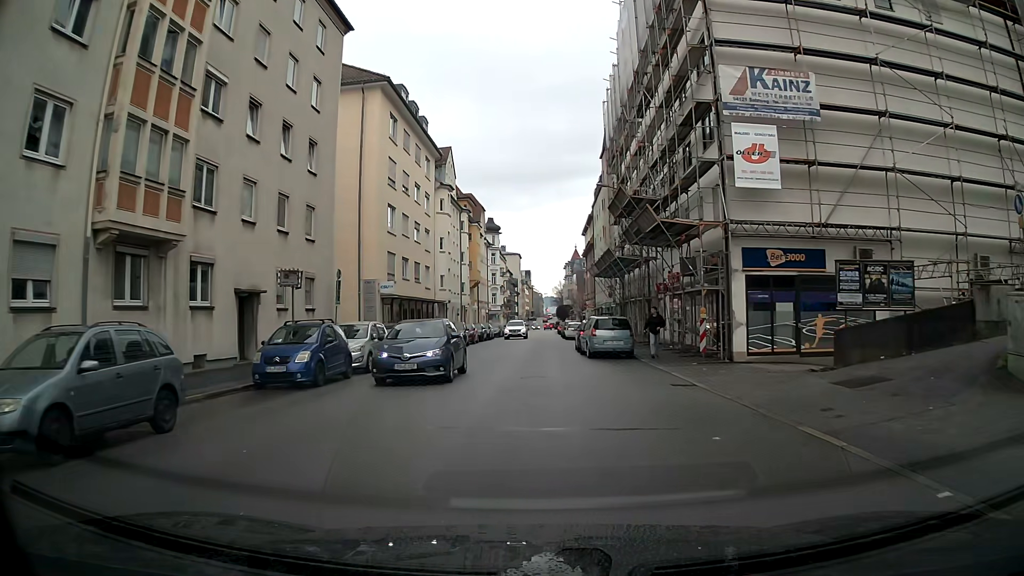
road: tertiary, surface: asphalt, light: Day
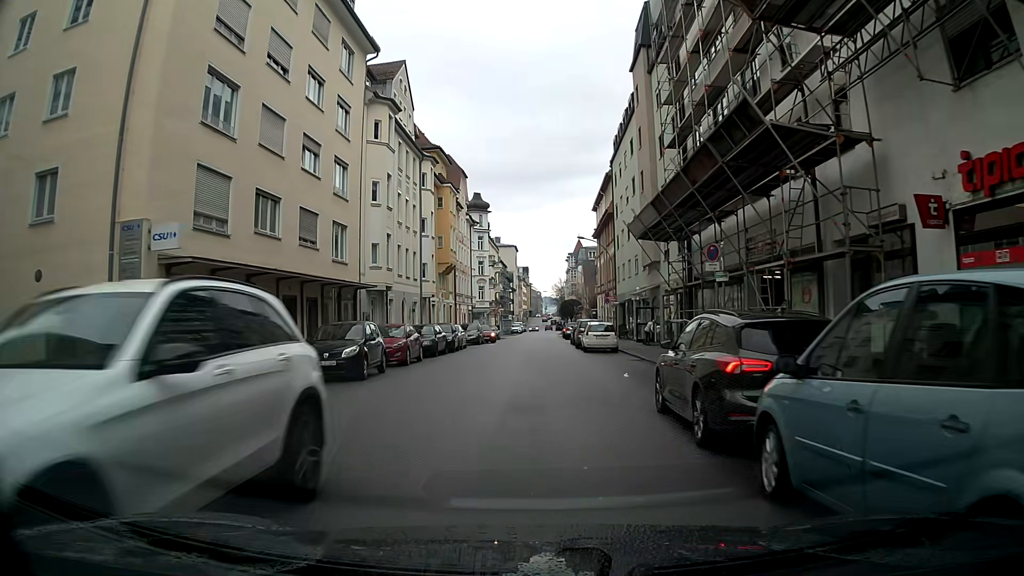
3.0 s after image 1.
(+0.2, +23.5) m; 0°
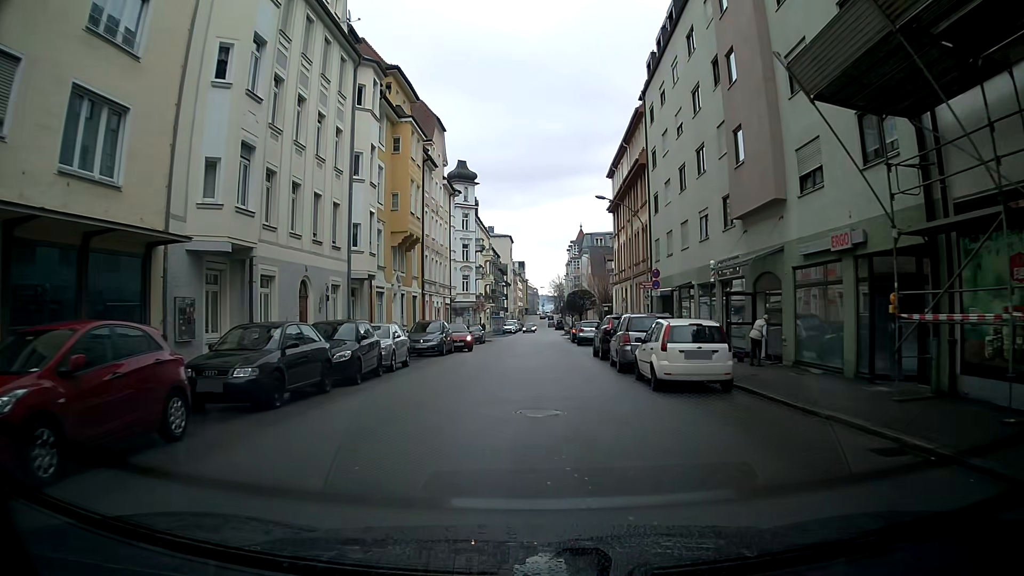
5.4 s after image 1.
(+0.2, +18.5) m; +1°
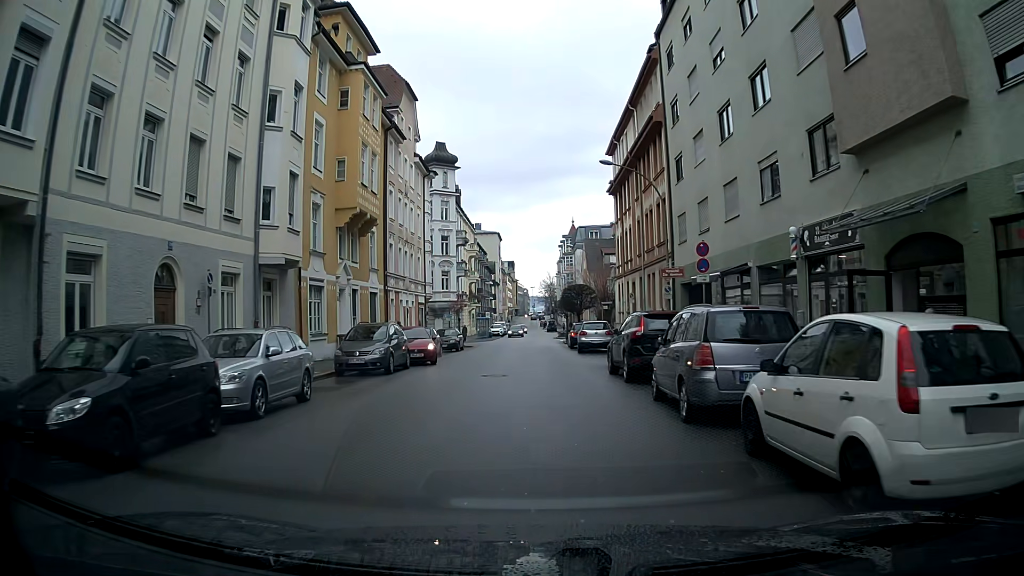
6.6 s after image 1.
(0.0, +9.2) m; 0°
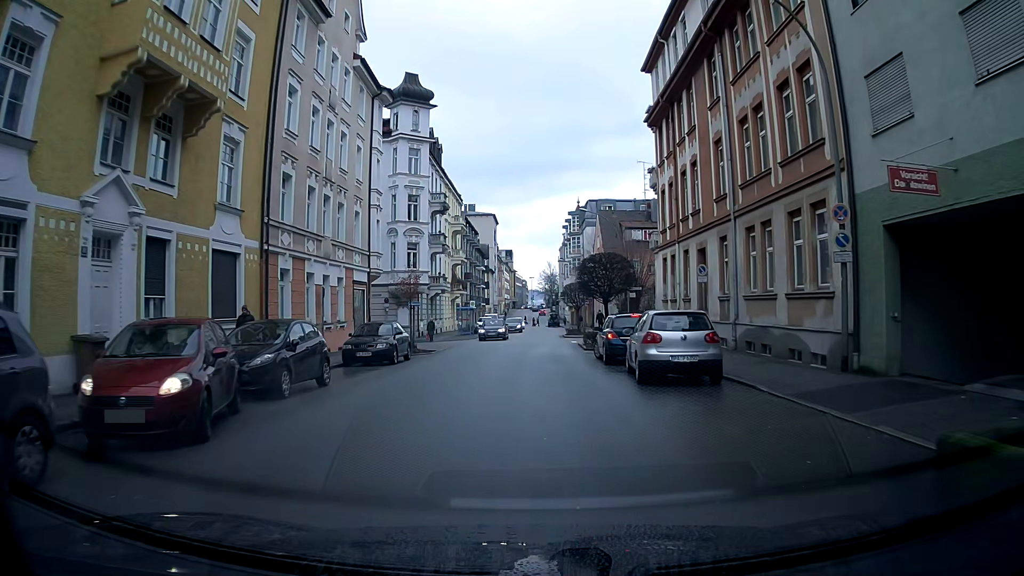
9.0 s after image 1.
(0.0, +18.3) m; 0°
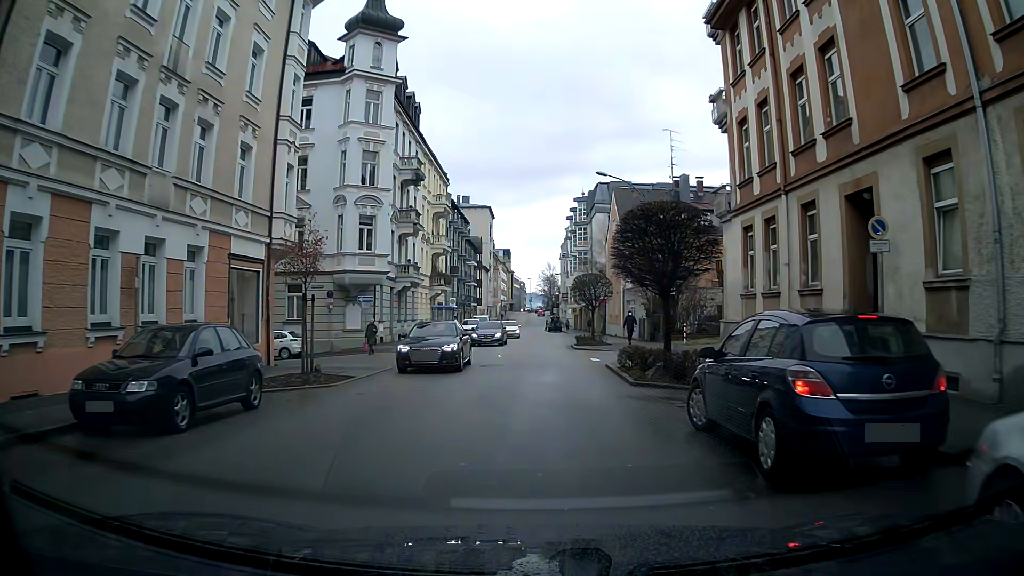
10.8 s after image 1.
(+0.1, +13.6) m; +1°
(0, +10) (0, +20) (0, +30) (0, +40) (0, +50) (0, +60) (0, +70) (-1, +80) (-1, +90) (-1, +100) m
